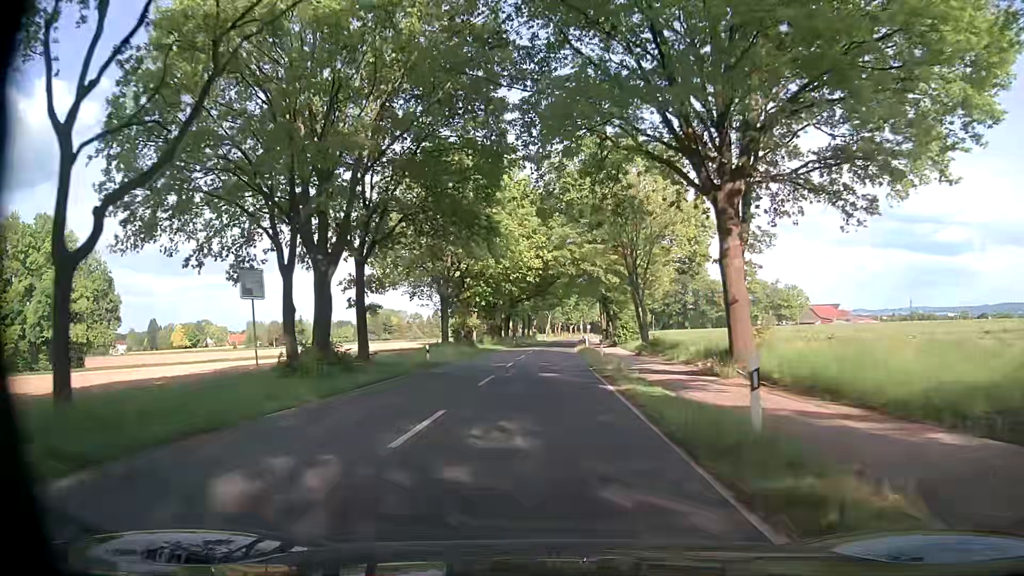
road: tertiary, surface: asphalt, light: Day
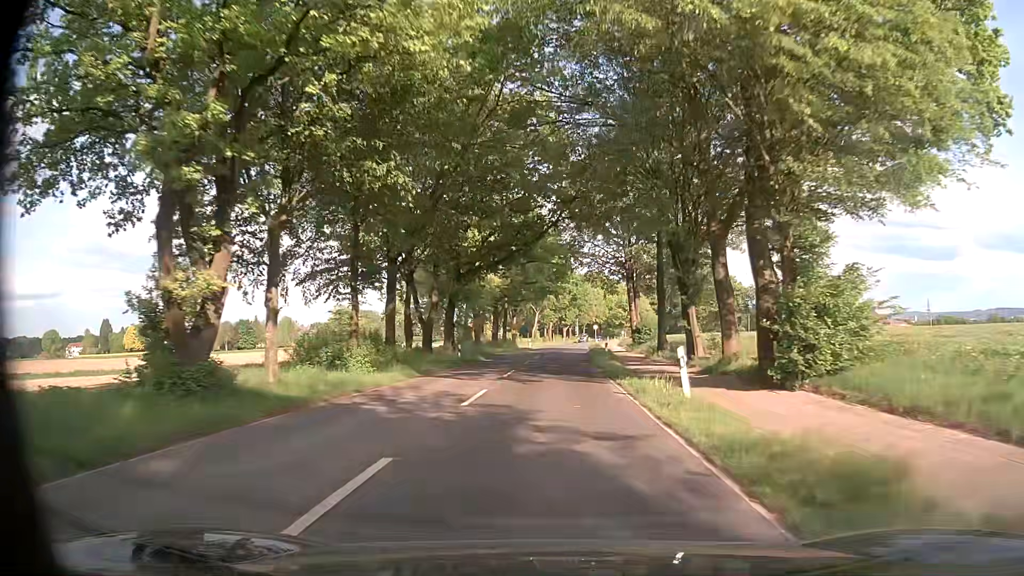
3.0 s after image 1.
(+0.7, +44.7) m; +1°
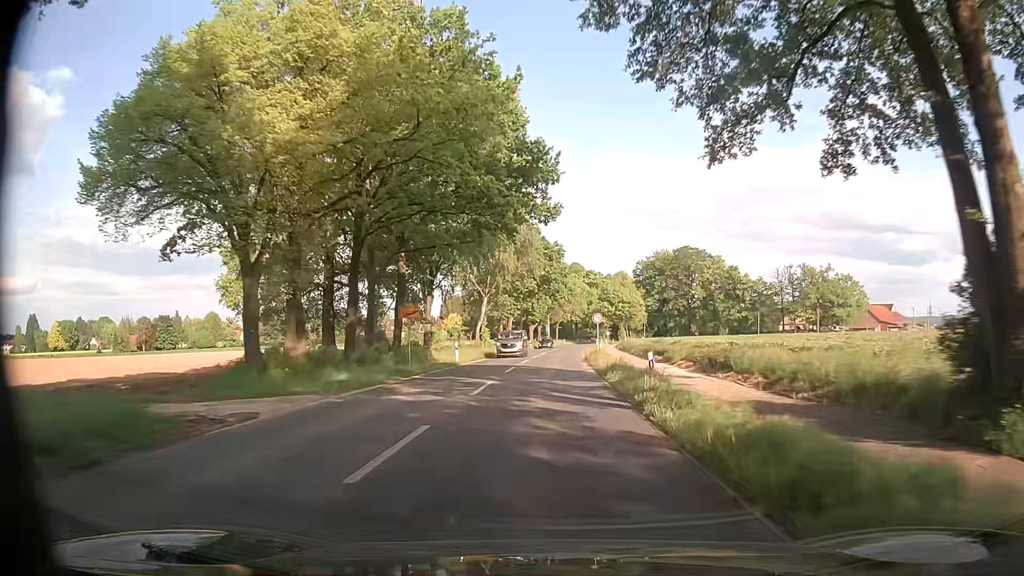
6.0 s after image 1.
(+1.1, +46.9) m; +3°
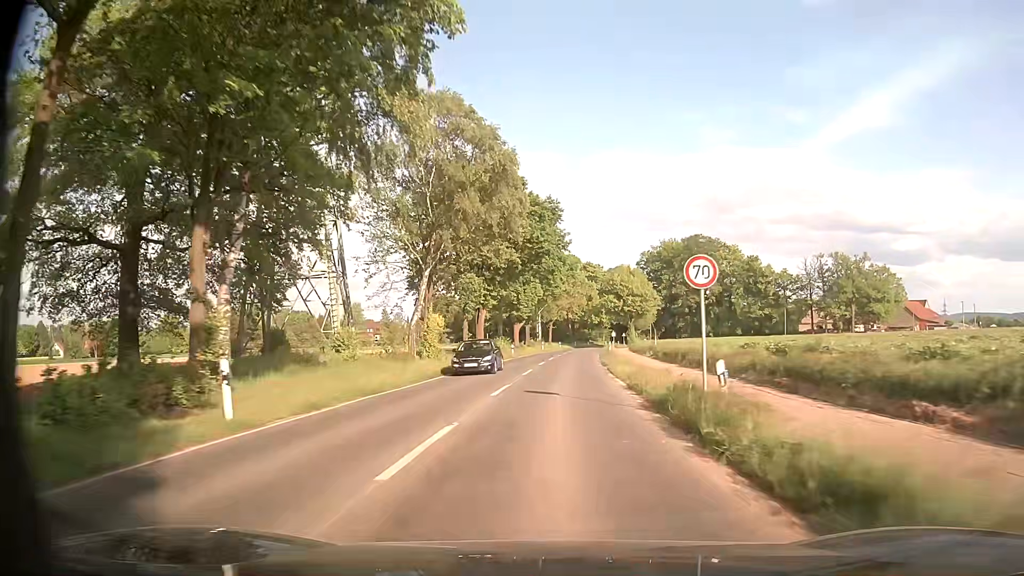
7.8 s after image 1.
(+0.1, +29.6) m; 0°
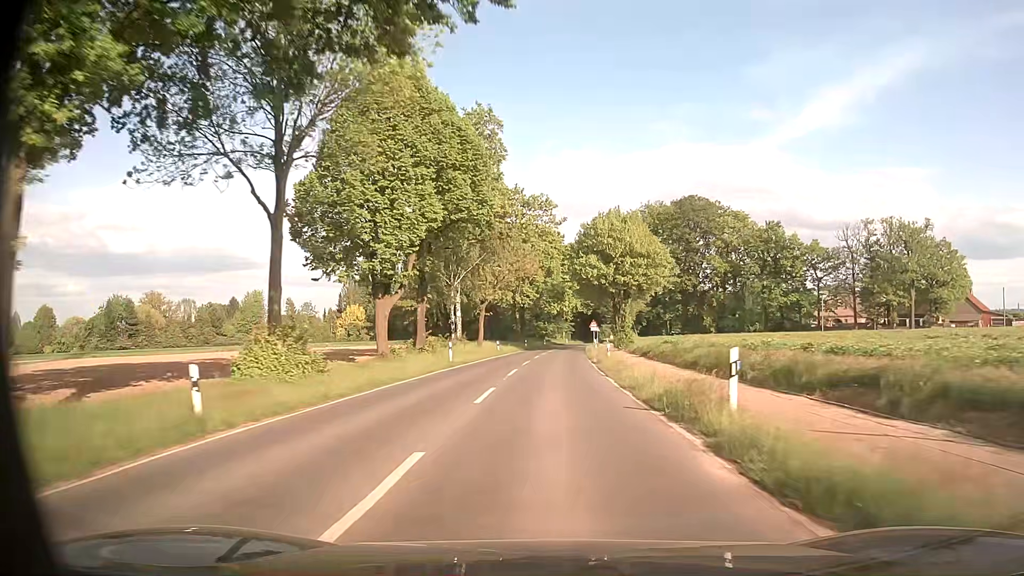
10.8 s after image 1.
(+1.9, +52.2) m; +5°
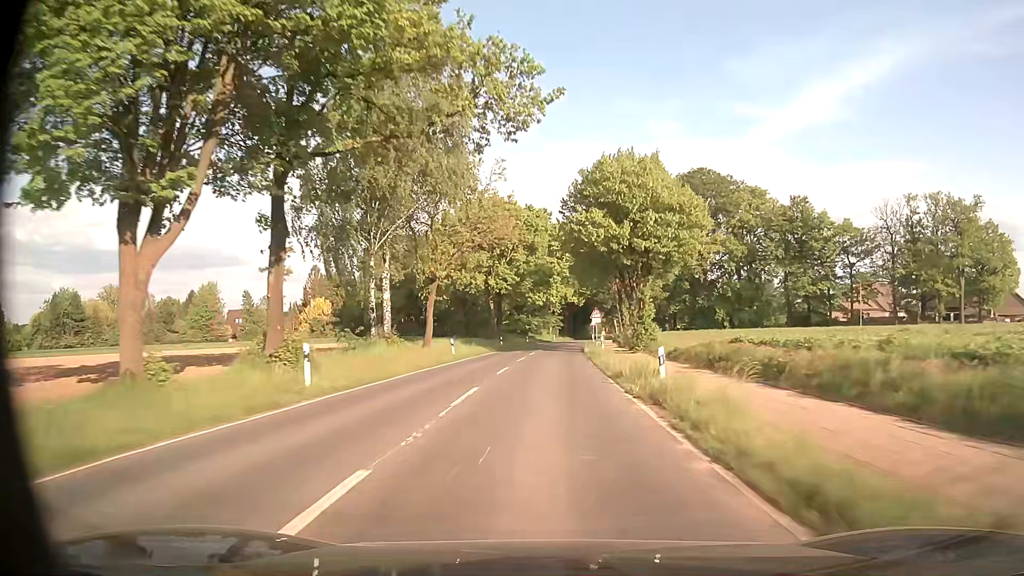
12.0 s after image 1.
(+0.1, +21.6) m; +1°
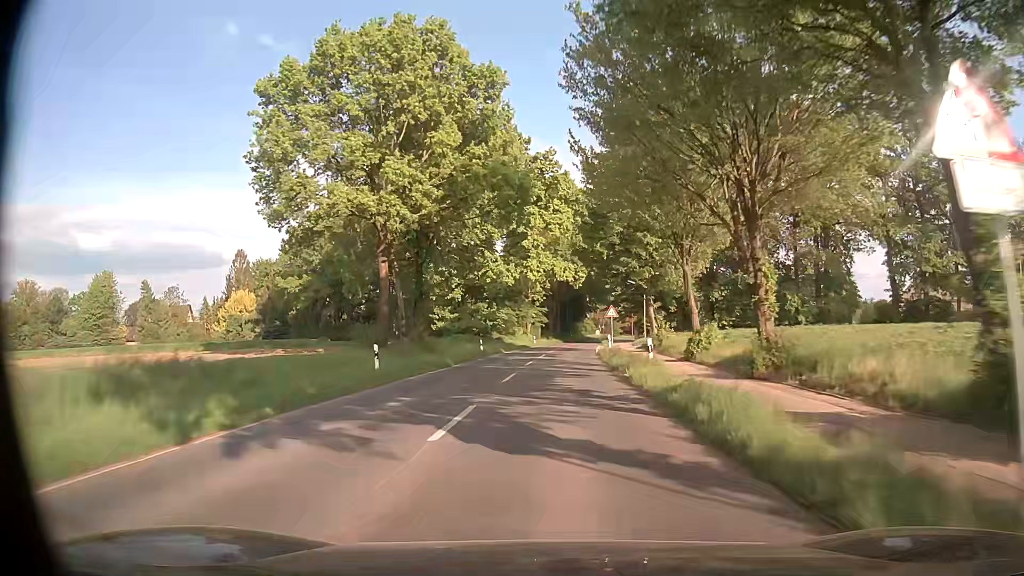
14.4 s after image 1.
(+0.4, +43.8) m; +1°
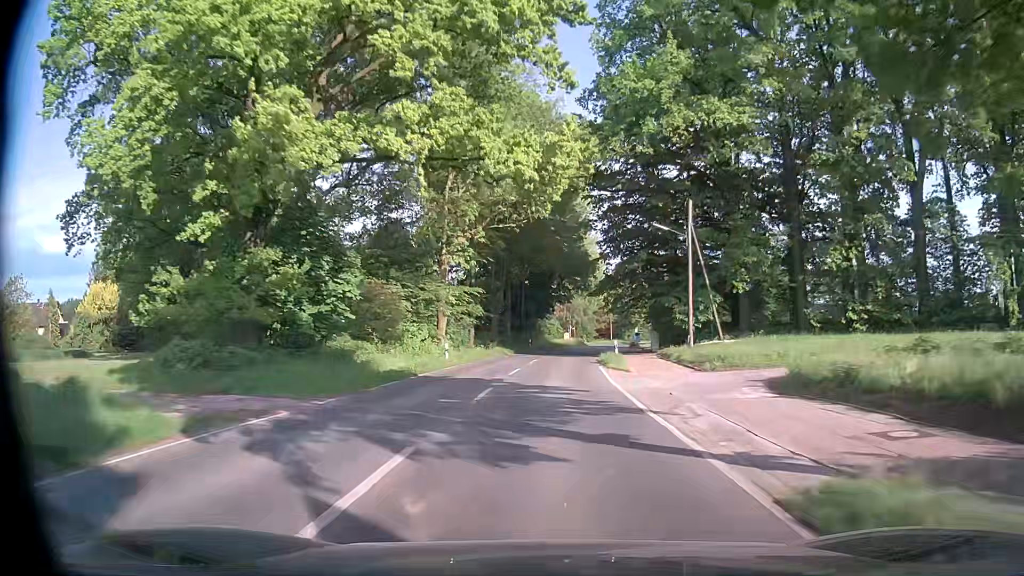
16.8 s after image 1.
(+1.3, +44.0) m; +3°
(0, +10) (0, +20) (+1, +30) (+1, +40) (+2, +50) (+3, +60) (+4, +70) (+6, +80) (+8, +89) (+11, +99) m
